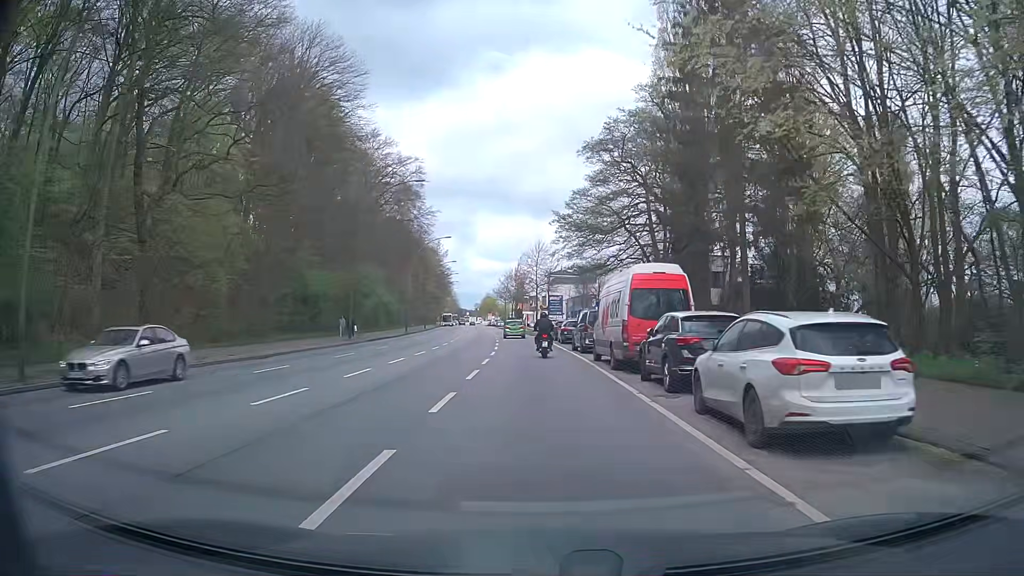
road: primary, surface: asphalt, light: Day
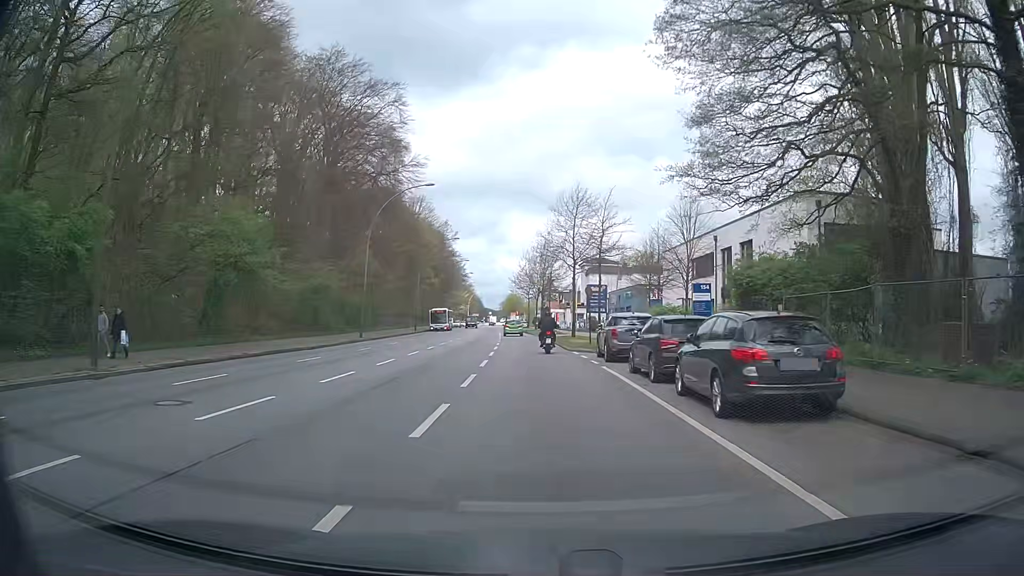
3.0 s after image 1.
(-0.7, +32.5) m; -2°
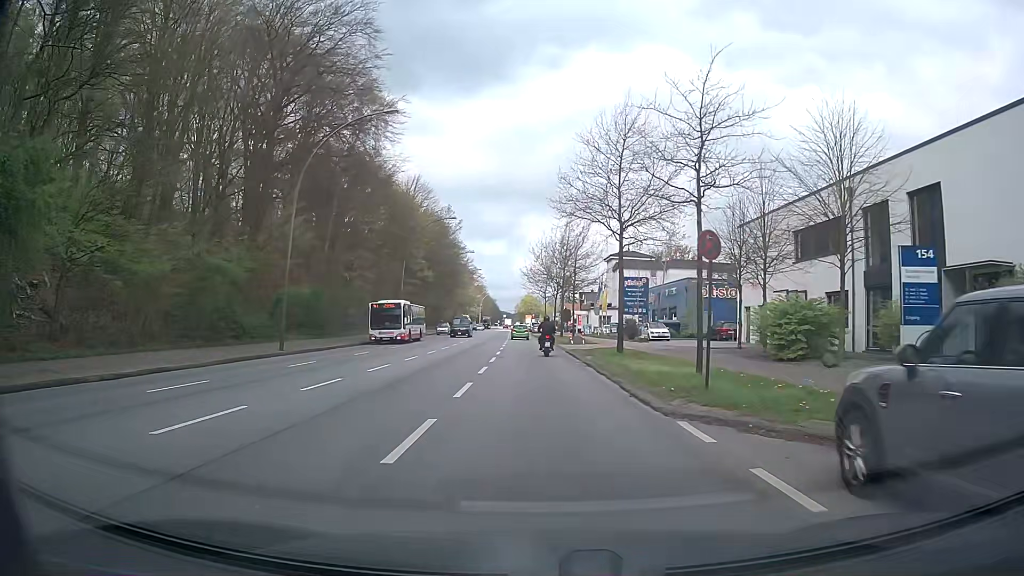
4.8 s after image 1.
(-0.3, +19.4) m; -2°
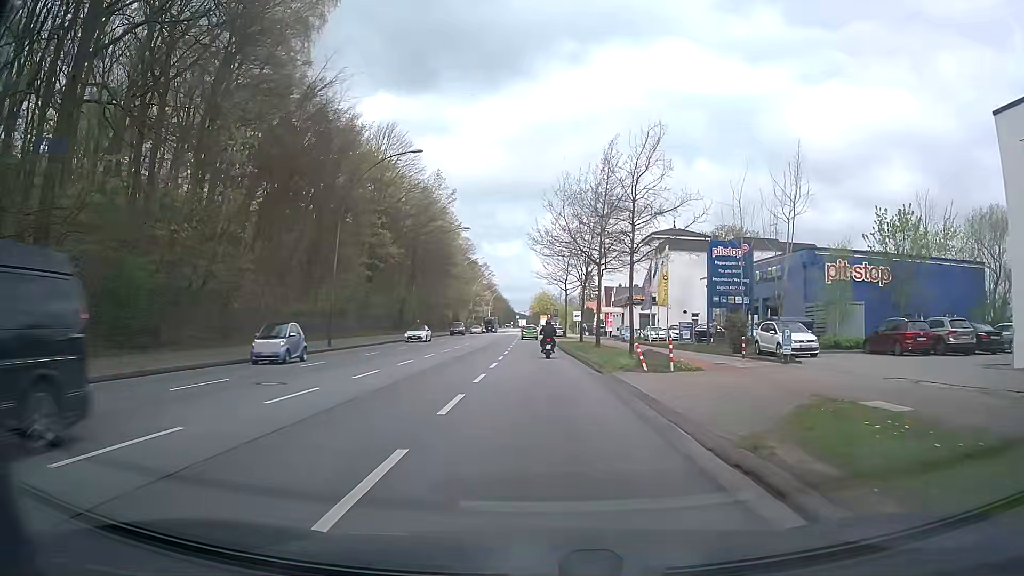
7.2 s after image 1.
(-0.3, +26.4) m; -1°
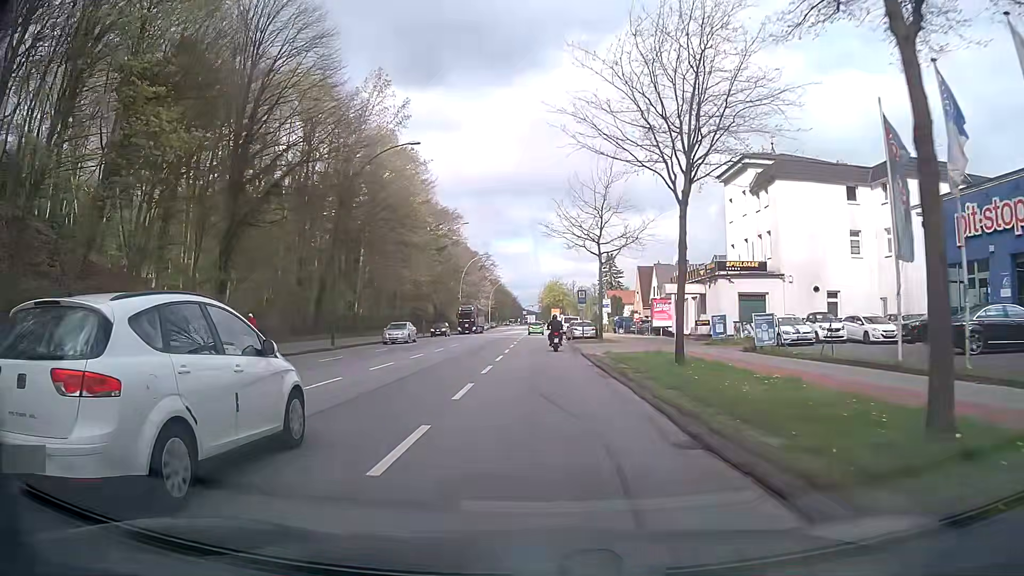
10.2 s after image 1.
(-0.5, +34.5) m; -1°
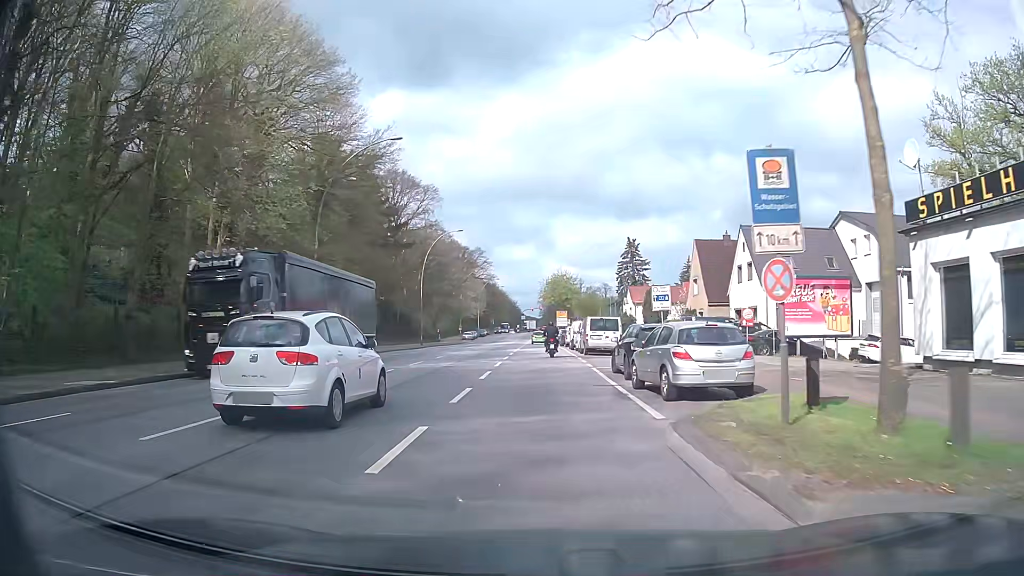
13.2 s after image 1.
(0.0, +35.9) m; 0°
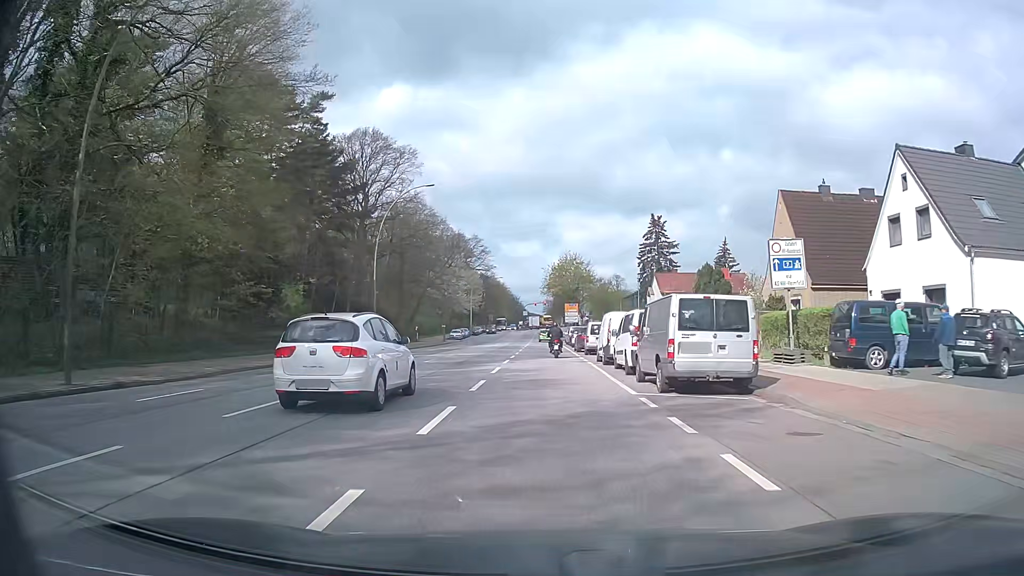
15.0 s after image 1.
(0.0, +21.8) m; -1°
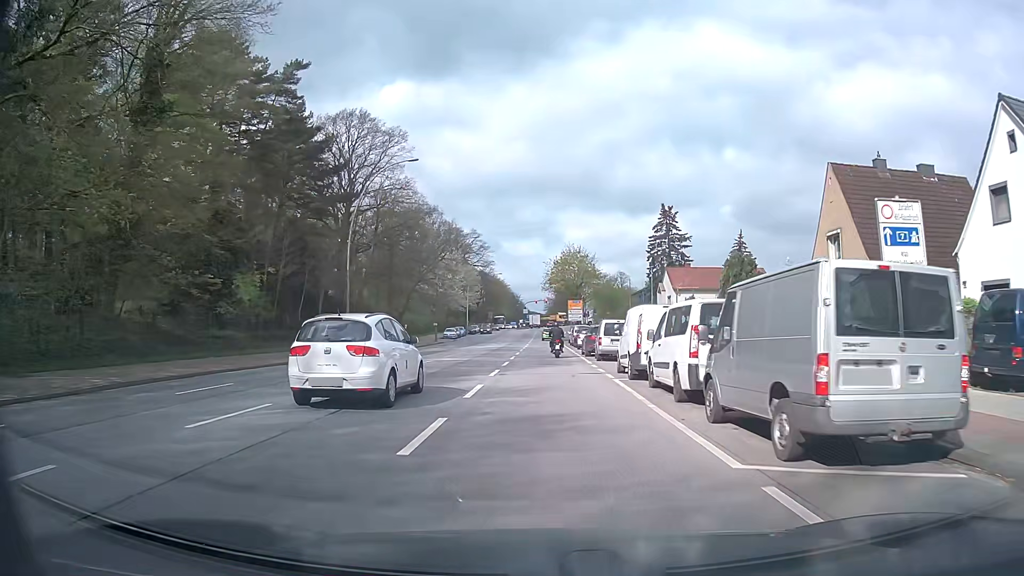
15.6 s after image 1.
(0.0, +7.4) m; 0°
